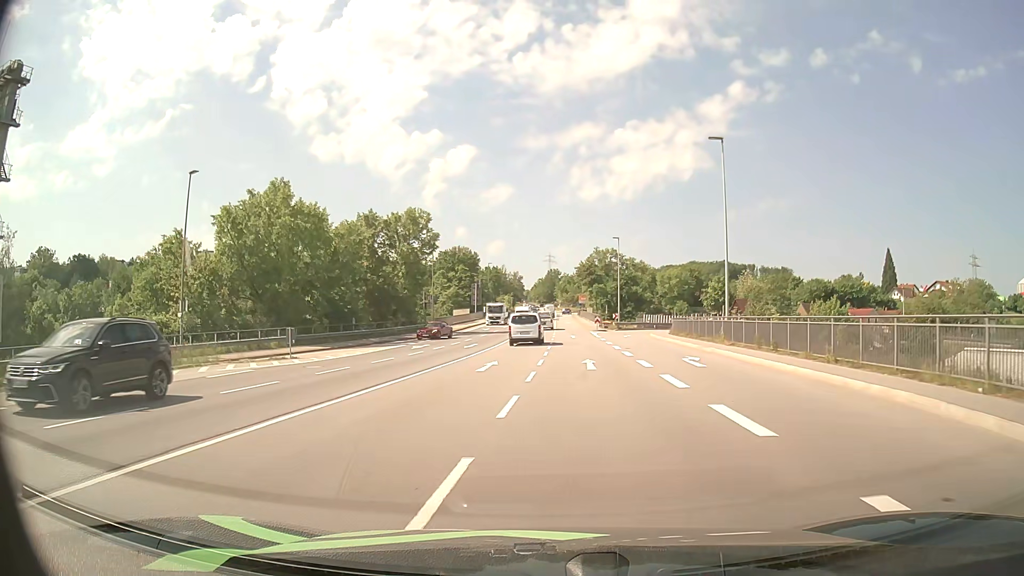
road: primary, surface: asphalt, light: Day
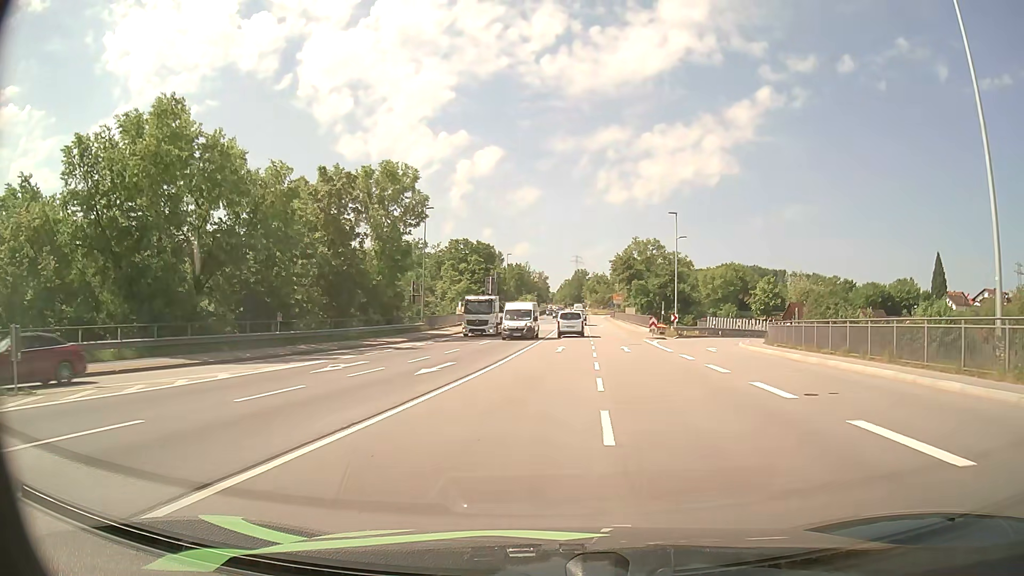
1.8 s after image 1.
(-0.5, +20.5) m; -2°
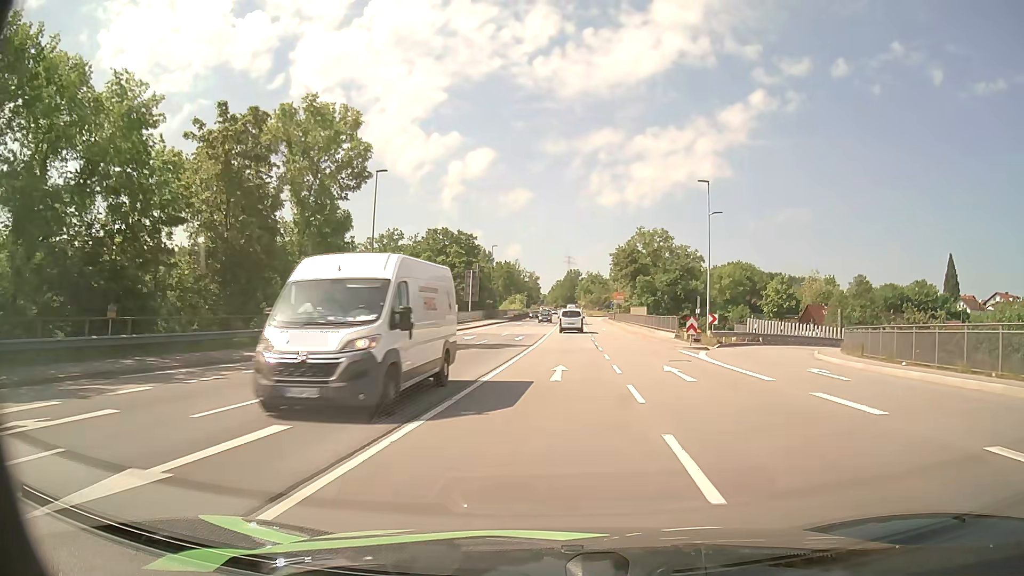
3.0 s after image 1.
(0.0, +14.6) m; +1°
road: primary_link
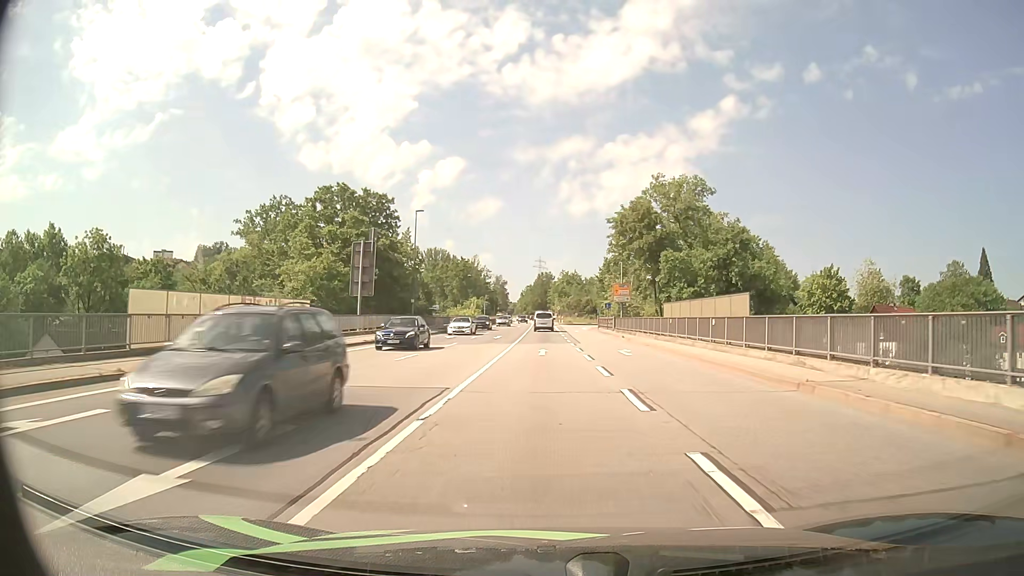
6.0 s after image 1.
(+1.2, +38.0) m; +3°
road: primary
(0, +10) (0, +20) (0, +30) (0, +40) (0, +50) (-1, +60) (-1, +70) (-1, +80) (-1, +90) (-1, +100) m
